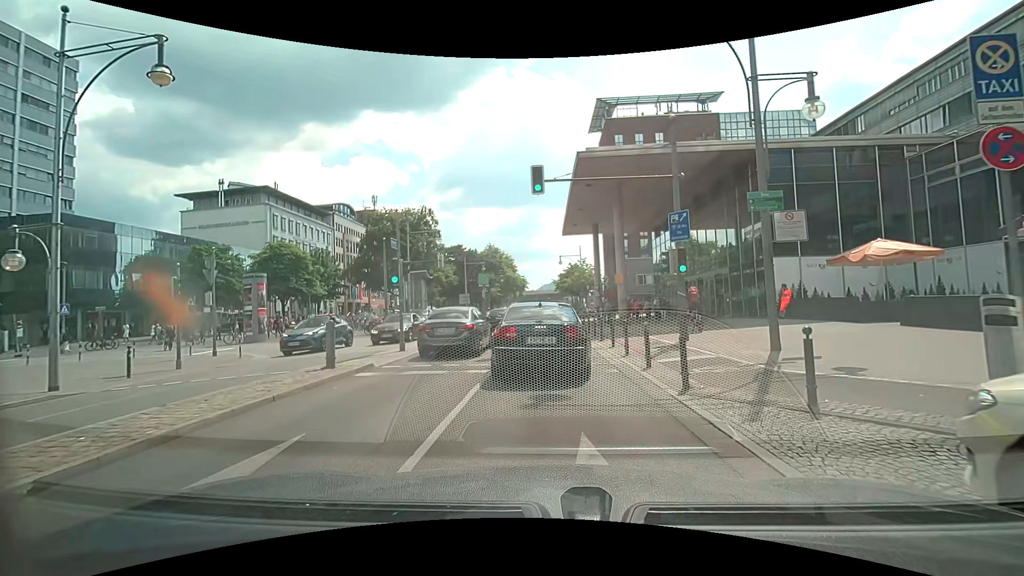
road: primary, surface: asphalt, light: Day
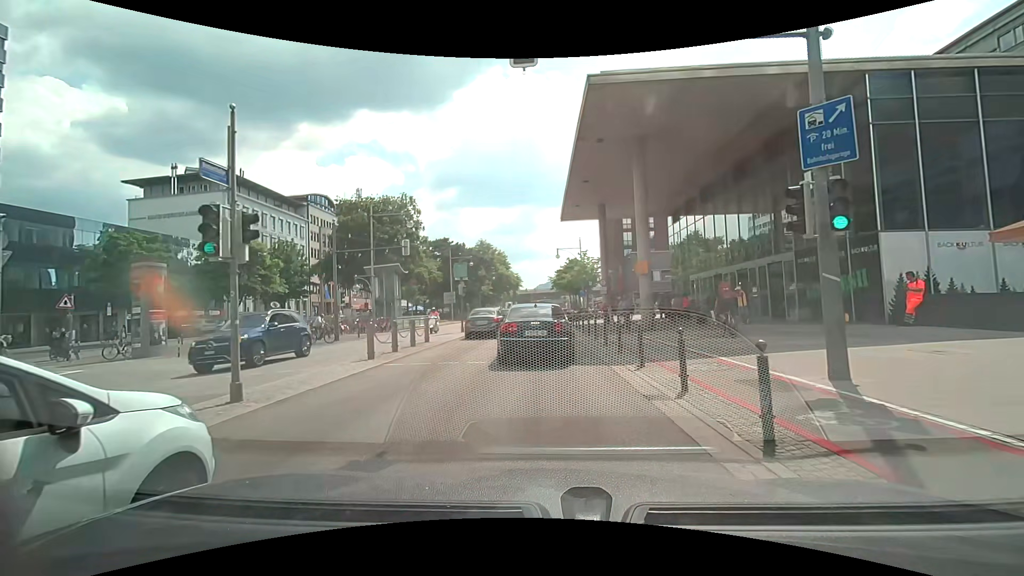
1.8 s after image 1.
(+0.1, +9.1) m; +2°
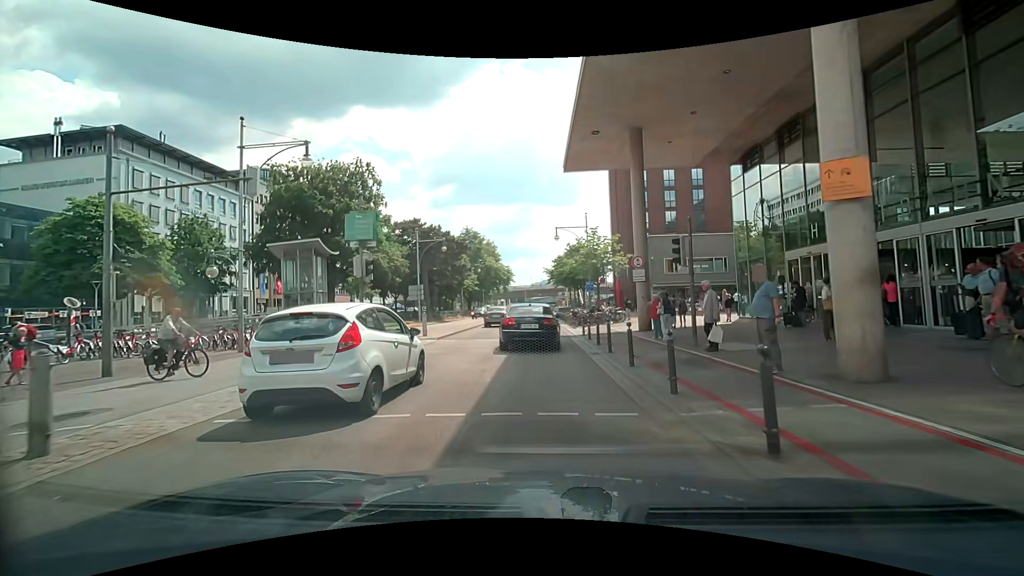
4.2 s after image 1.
(0.0, +16.4) m; +1°
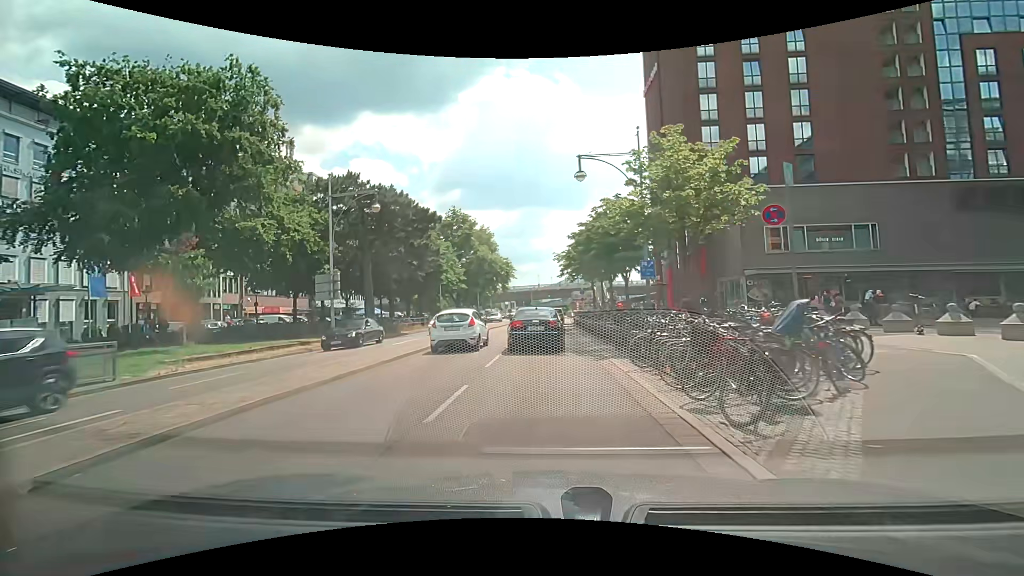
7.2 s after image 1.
(-0.5, +24.6) m; -1°
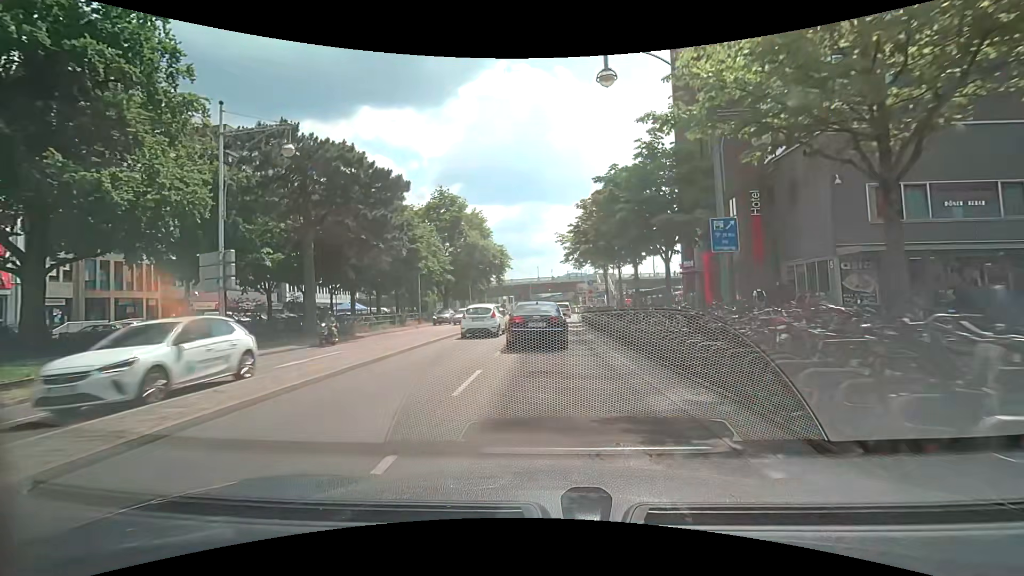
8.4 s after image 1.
(-0.1, +10.6) m; 0°
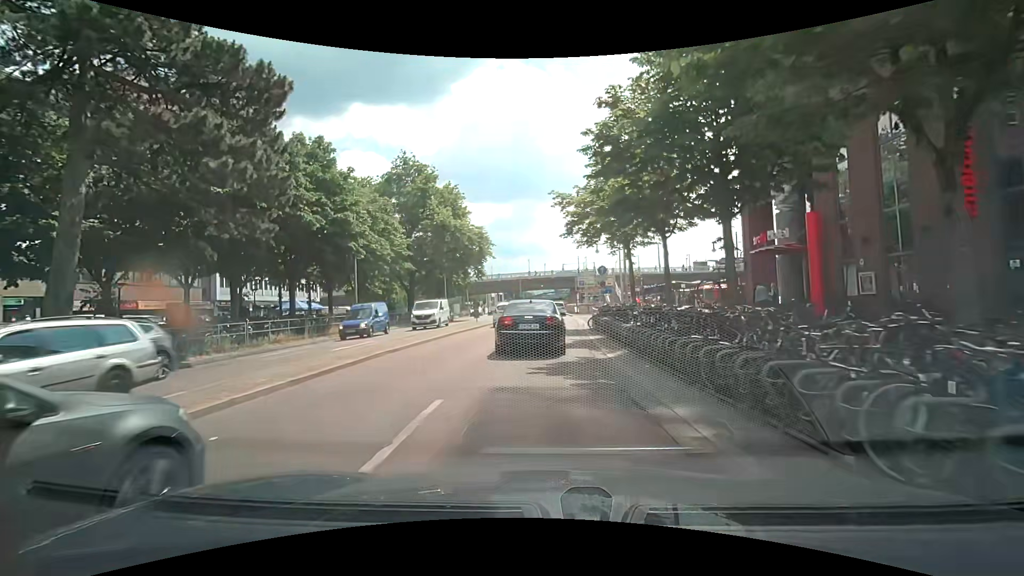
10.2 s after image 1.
(0.0, +15.2) m; +1°
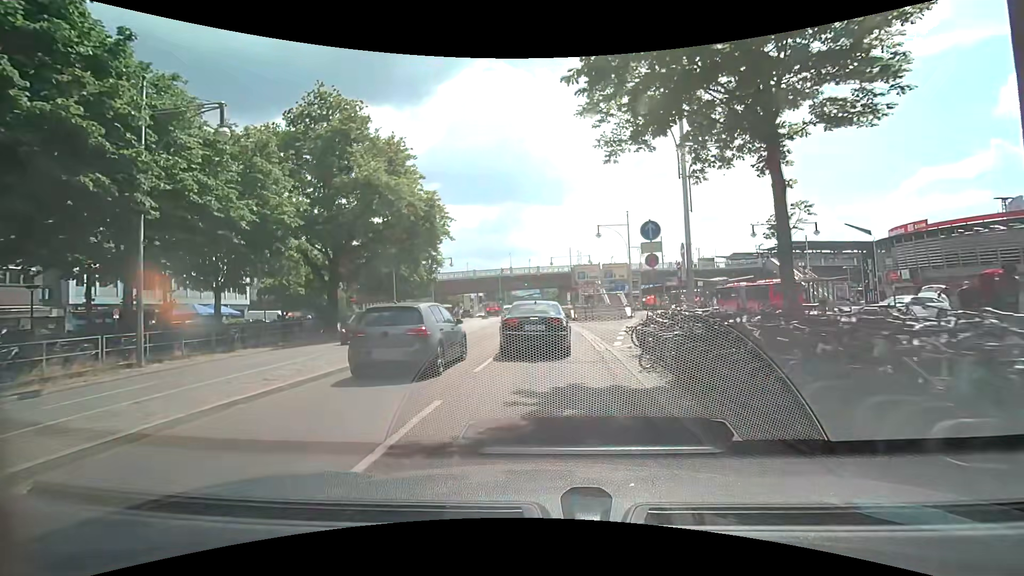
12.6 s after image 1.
(+0.1, +18.0) m; +2°
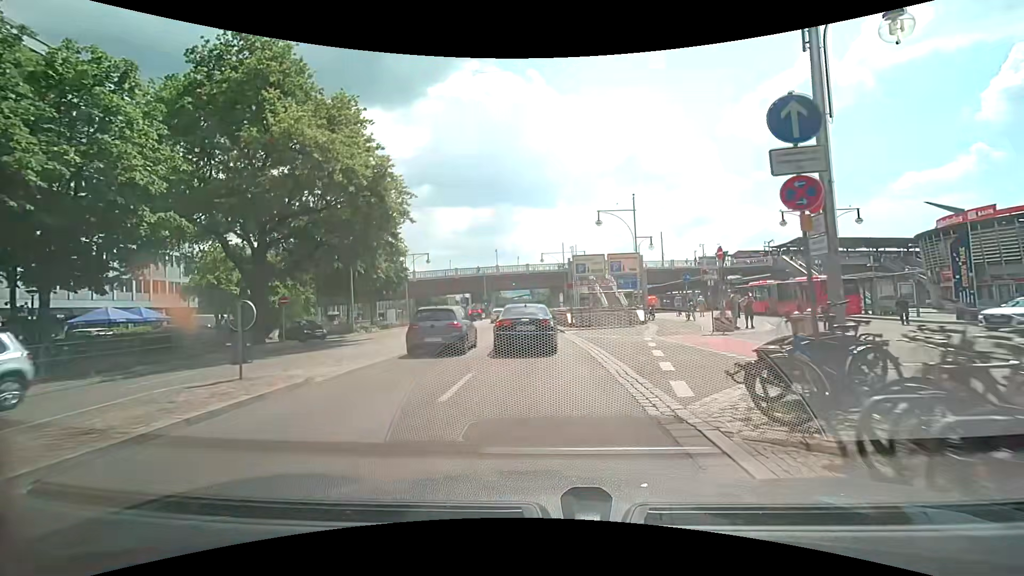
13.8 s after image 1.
(+0.1, +9.0) m; 0°
(0, +10) (0, +20) (-1, +30) (-1, +40) (-2, +50) (-2, +60) (-3, +70) (-3, +80) (-4, +90) (-4, +100) m
